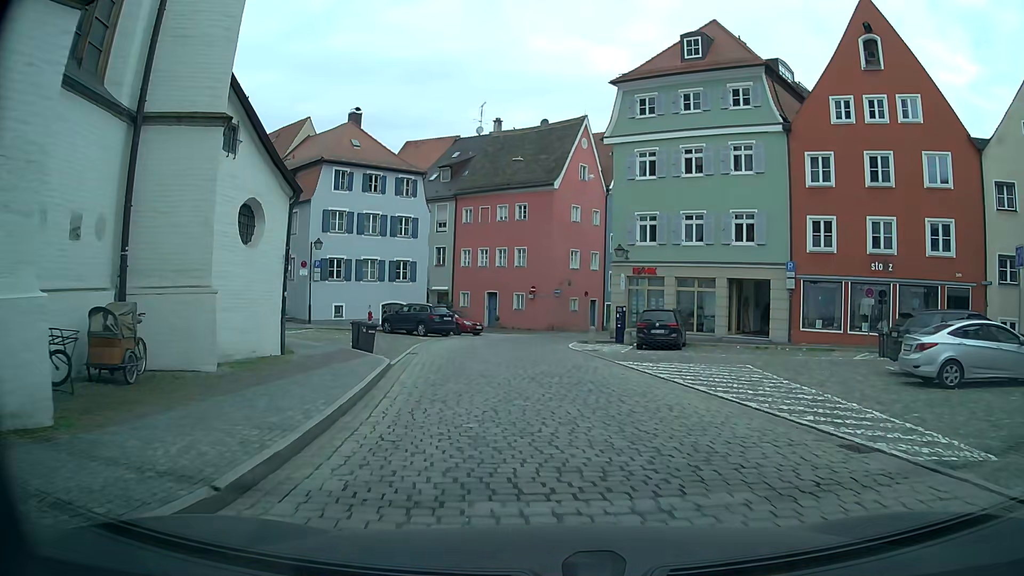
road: residential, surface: sett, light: Day
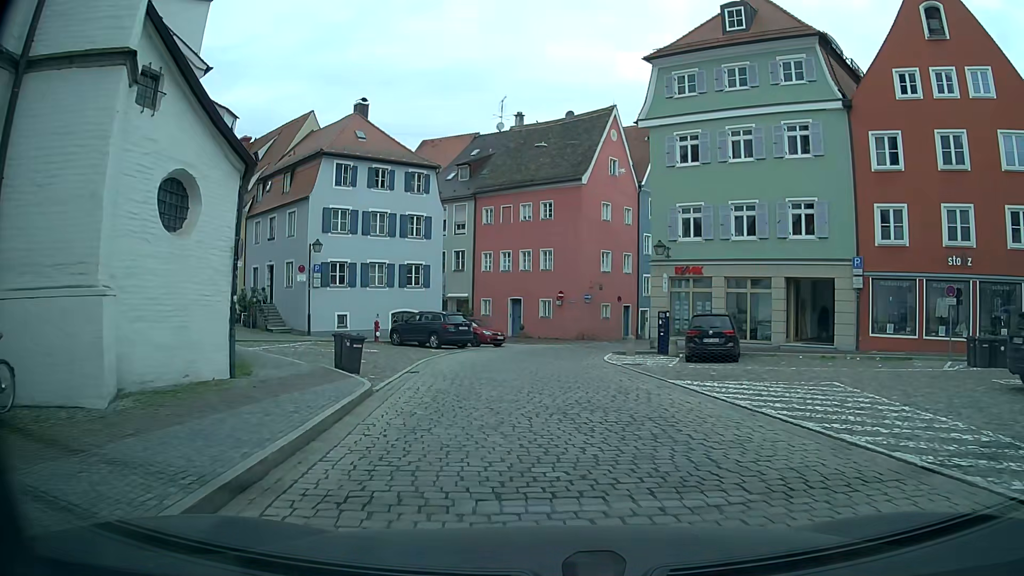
(0.0, +4.4) m; -1°
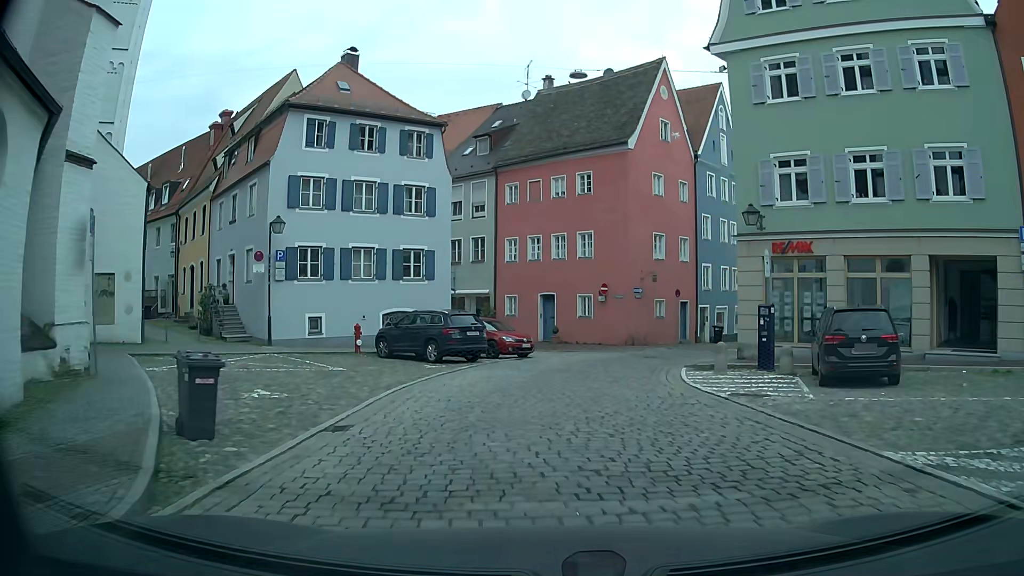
(-0.2, +8.9) m; -2°
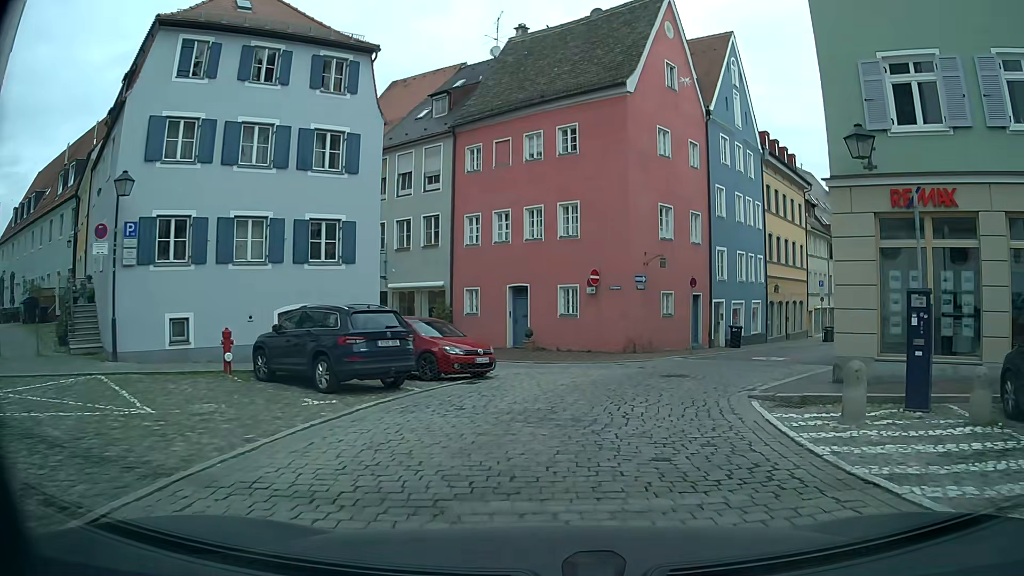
(-0.1, +8.7) m; +1°
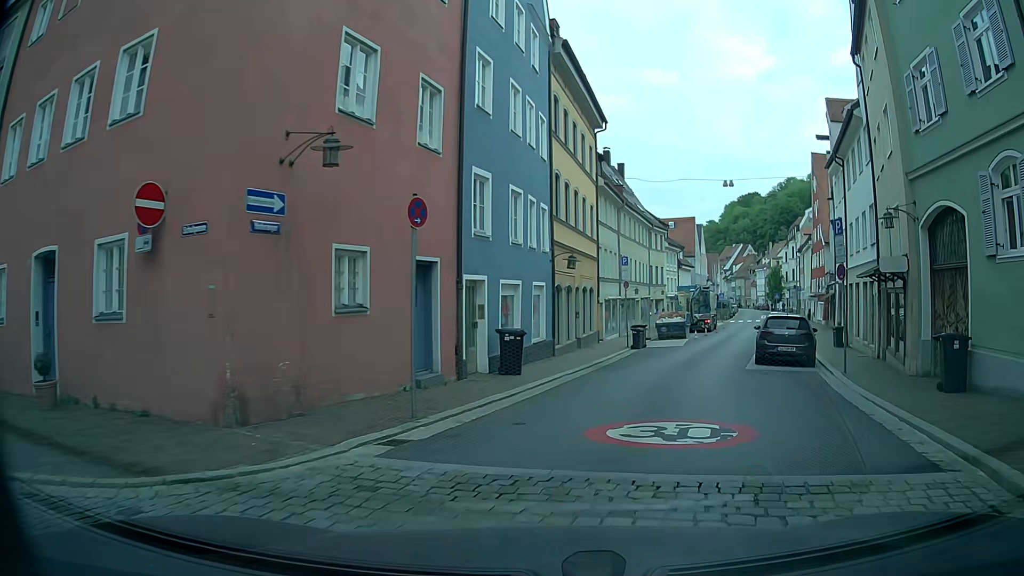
(+3.2, +16.1) m; +27°
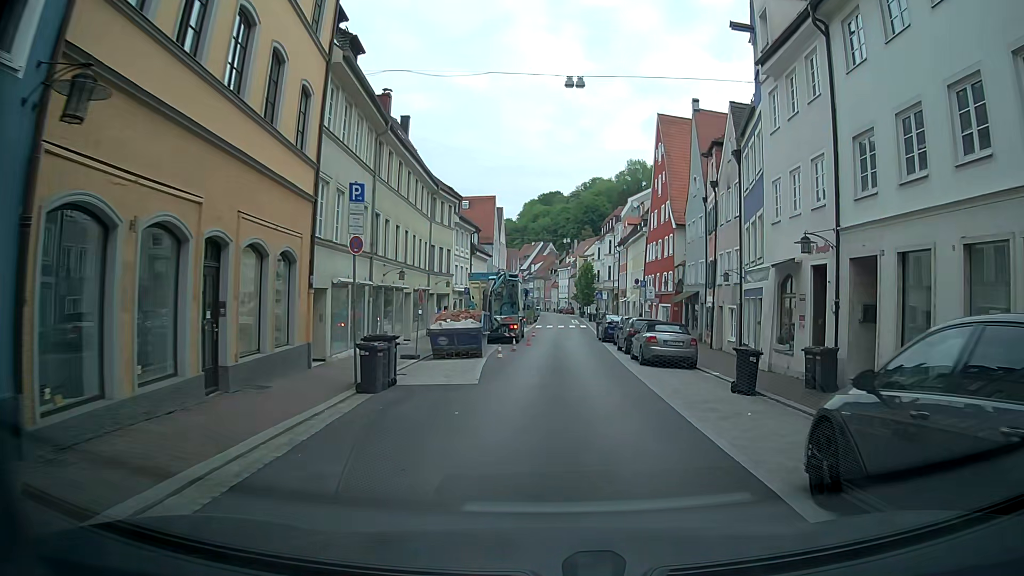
(+1.7, +17.4) m; +12°
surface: asphalt
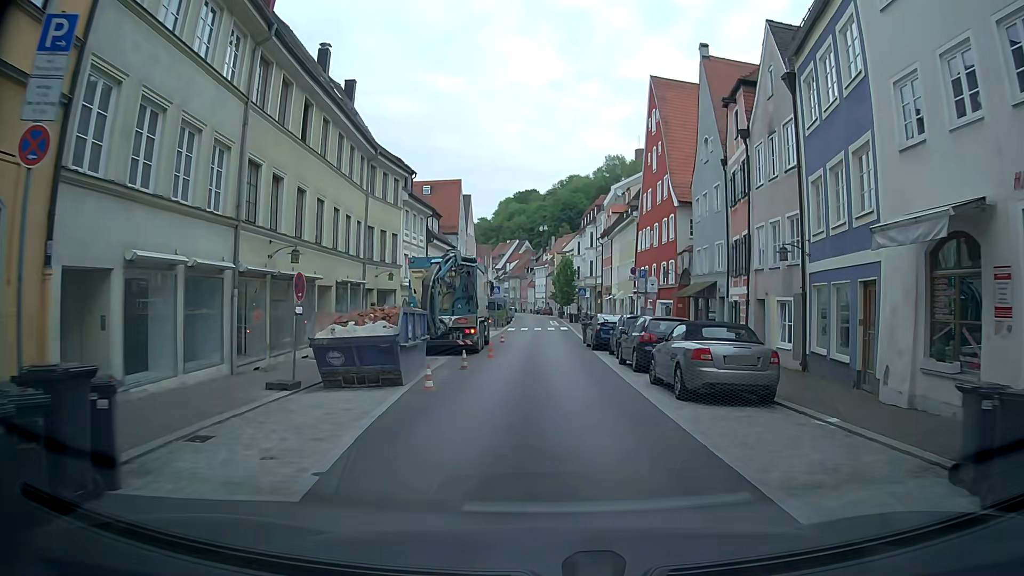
(-0.2, +9.4) m; 0°
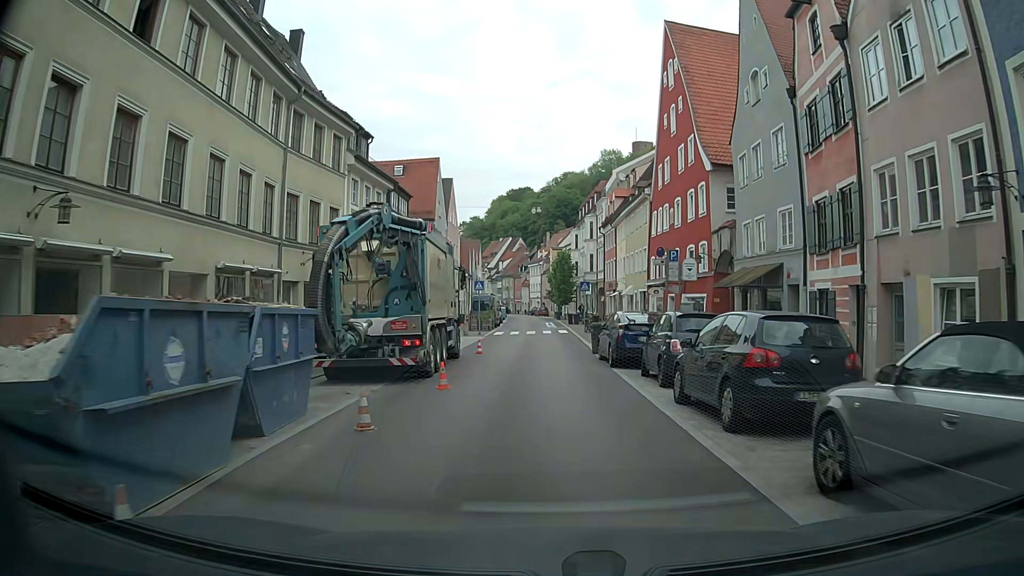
(+0.1, +9.5) m; +2°
(0, +10) (0, +20) (0, +30) (0, +40) (0, +50) (0, +60) (0, +70) (0, +80) (0, +90) (-1, +100) m
